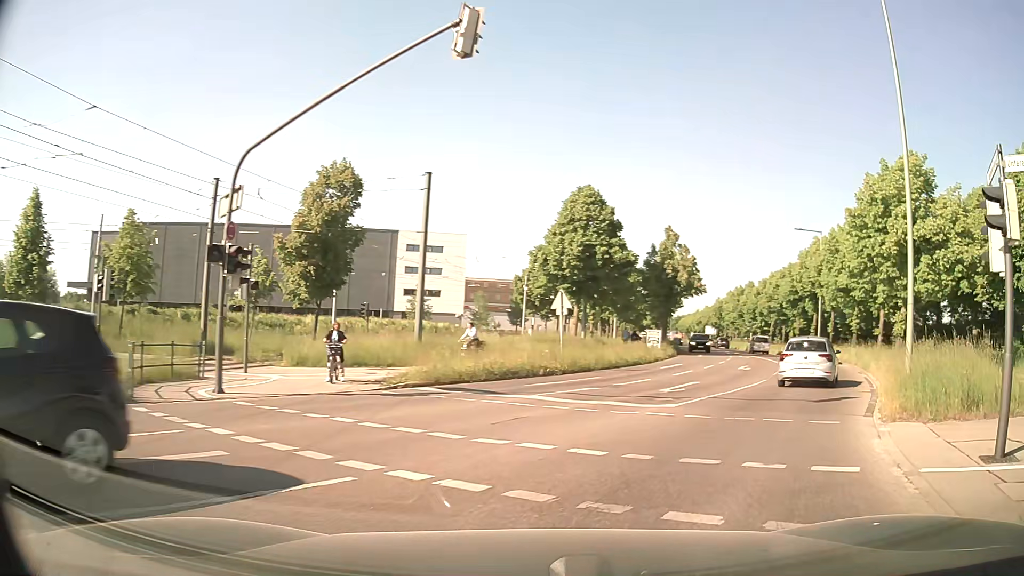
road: secondary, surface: asphalt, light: Day
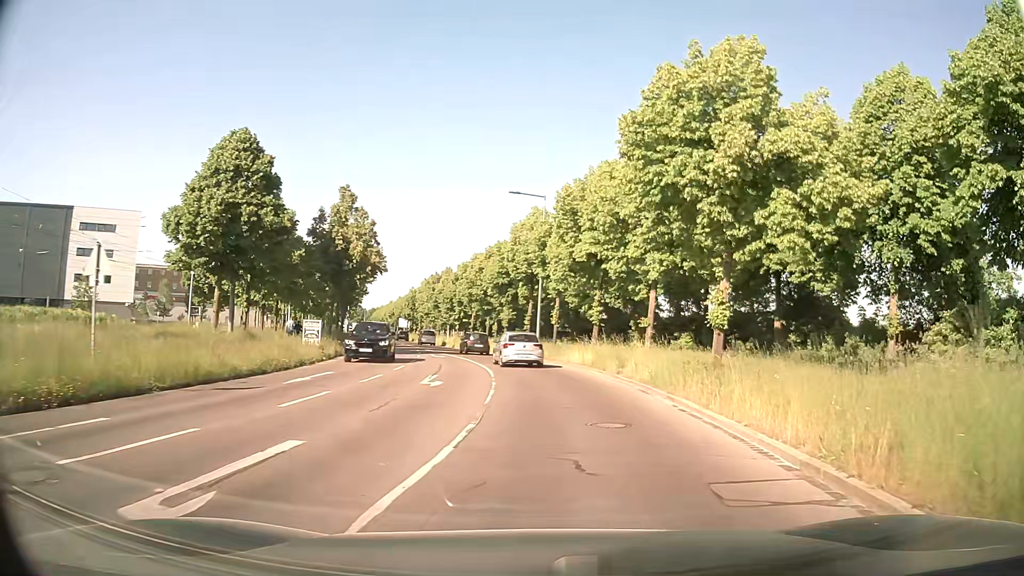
(+3.6, +12.5) m; +27°
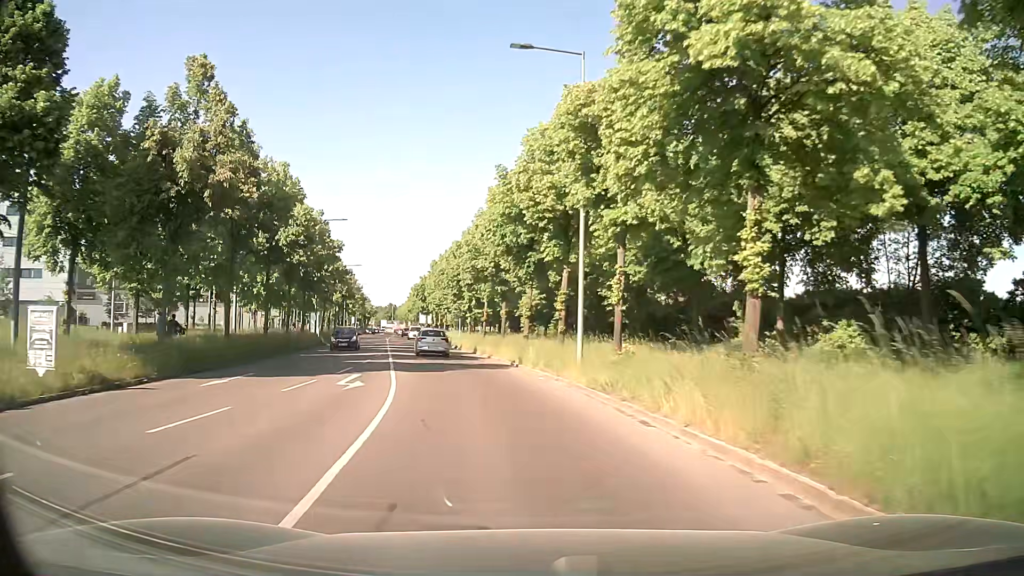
(+0.5, +22.3) m; -2°
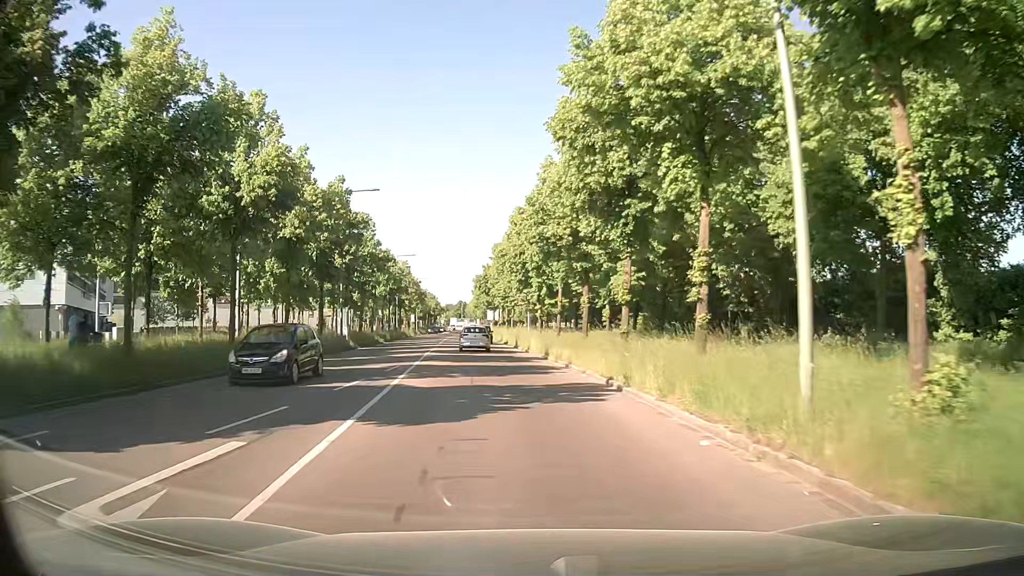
(-0.8, +12.5) m; -6°
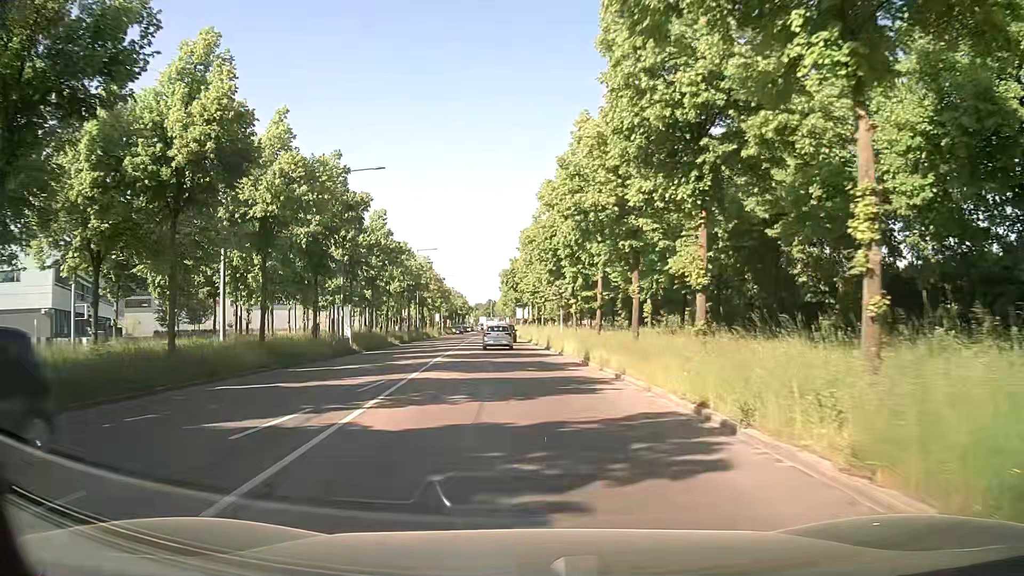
(-0.1, +6.5) m; -3°
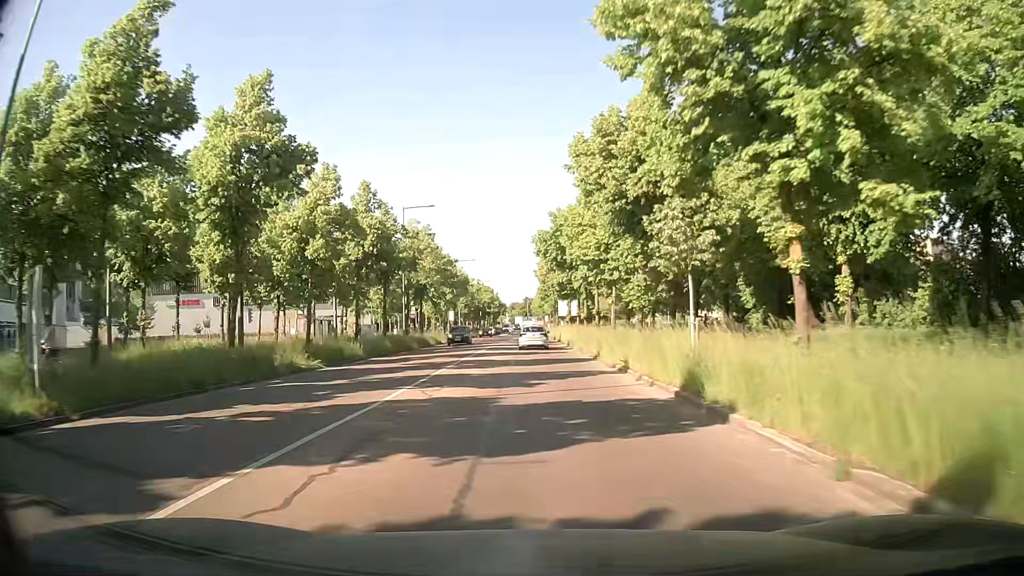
(-1.4, +29.5) m; -4°
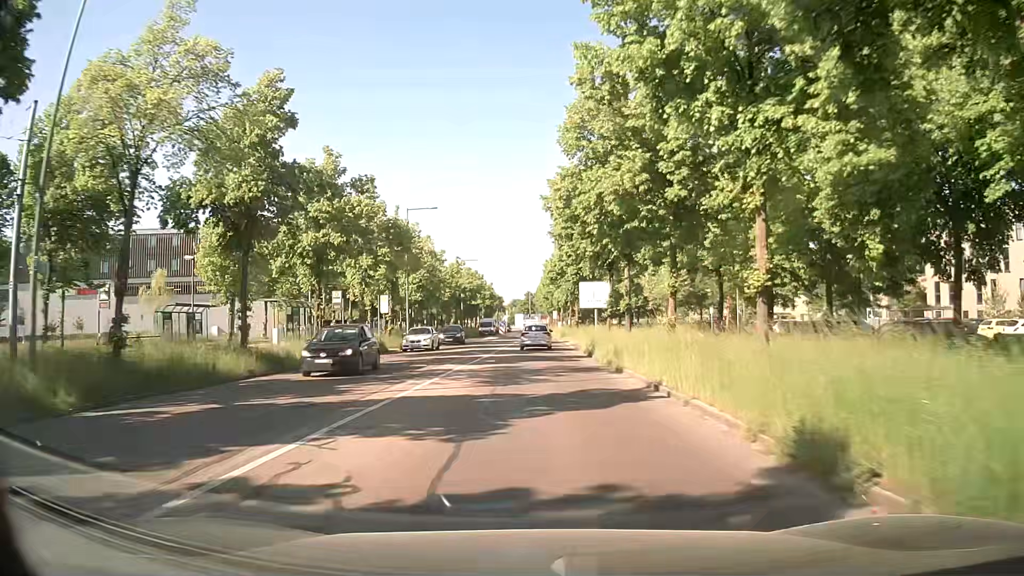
(-0.4, +38.5) m; -1°
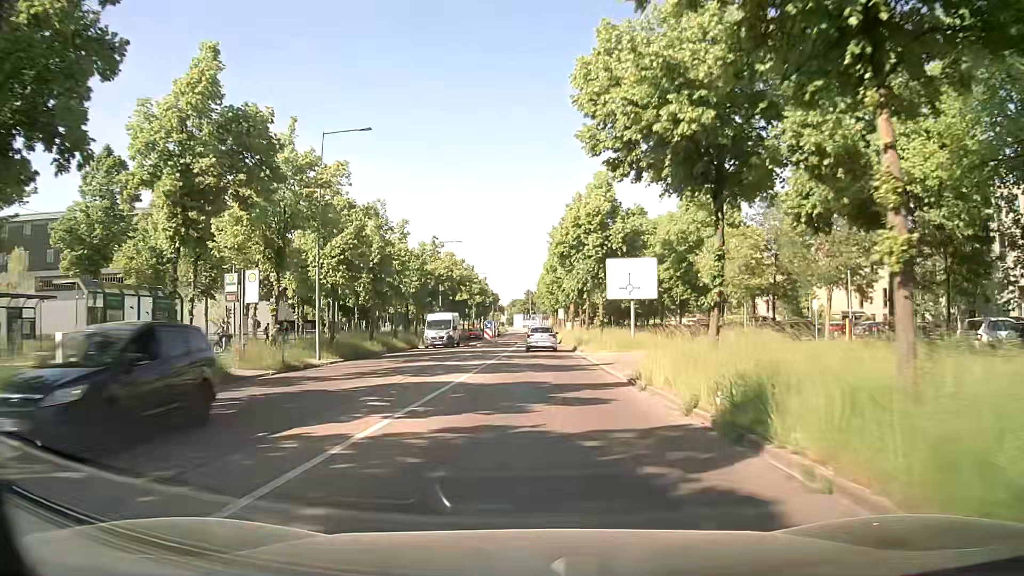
(+0.4, +21.3) m; +1°
(0, +10) (0, +20) (0, +30) (+1, +40) (+1, +50) (+1, +60) (+1, +70) (0, +80) (0, +90) (0, +100) m
